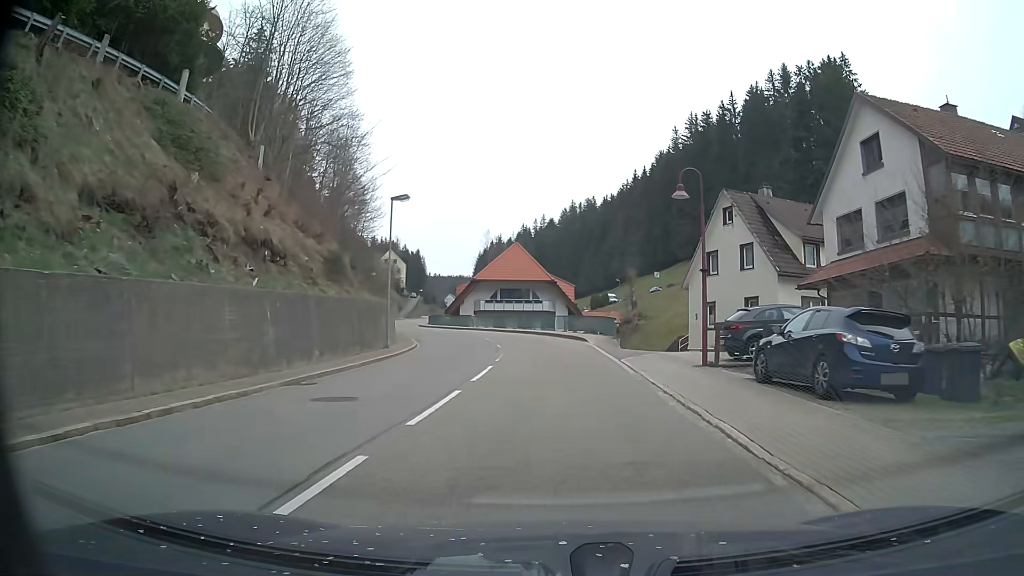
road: secondary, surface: asphalt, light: Day
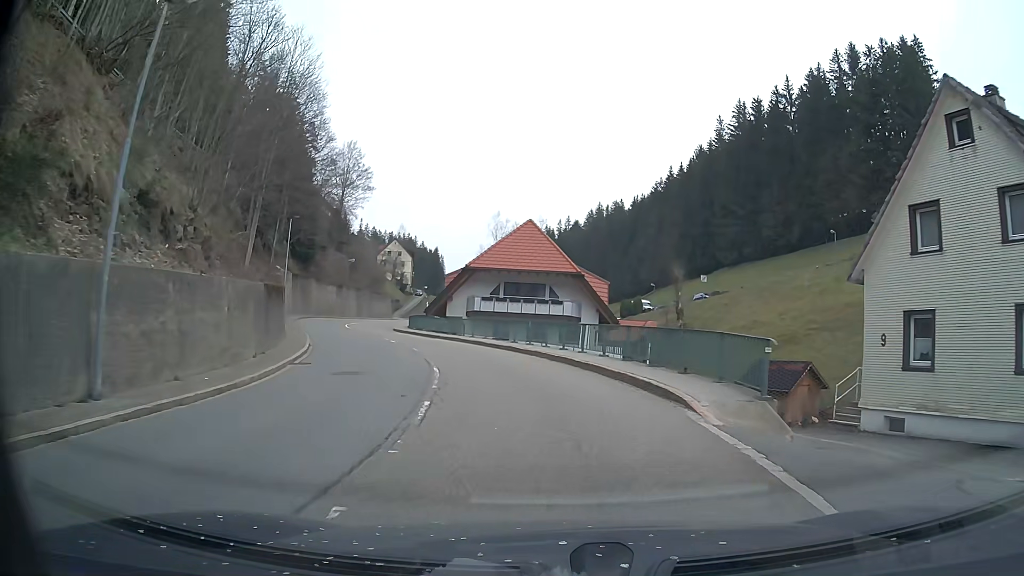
(-0.1, +19.8) m; -2°
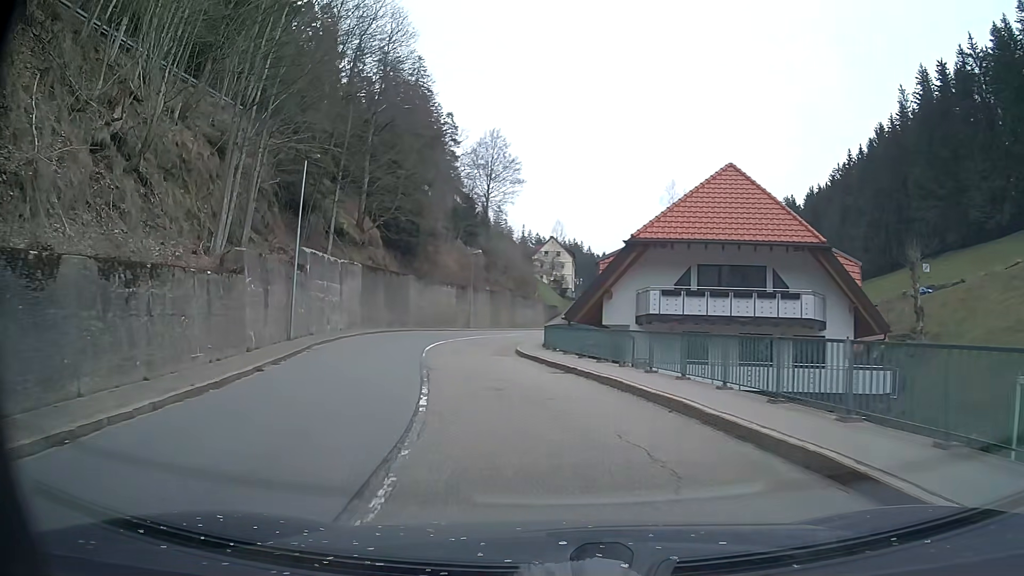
(-1.9, +19.8) m; -14°
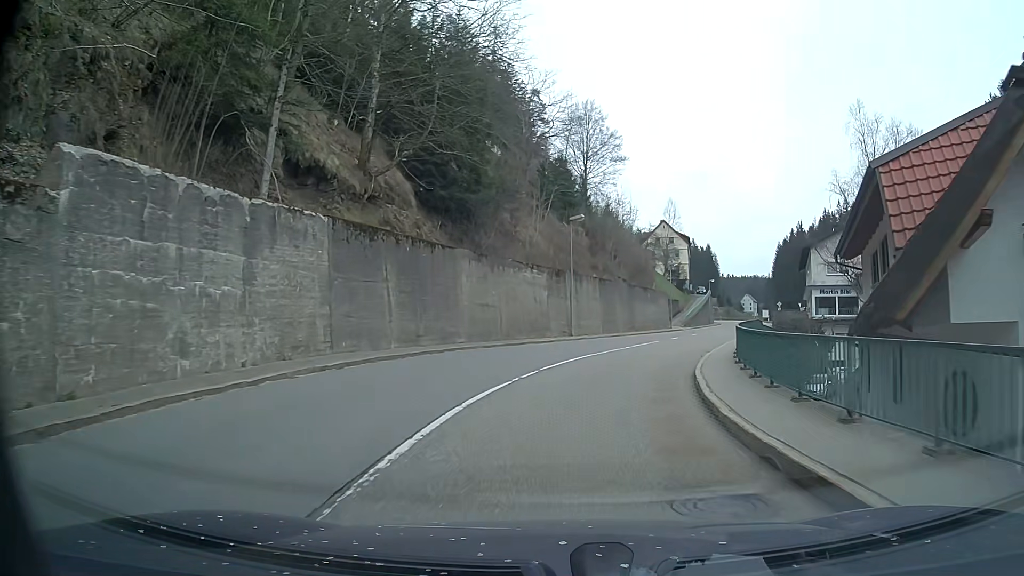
(-2.3, +19.7) m; -9°
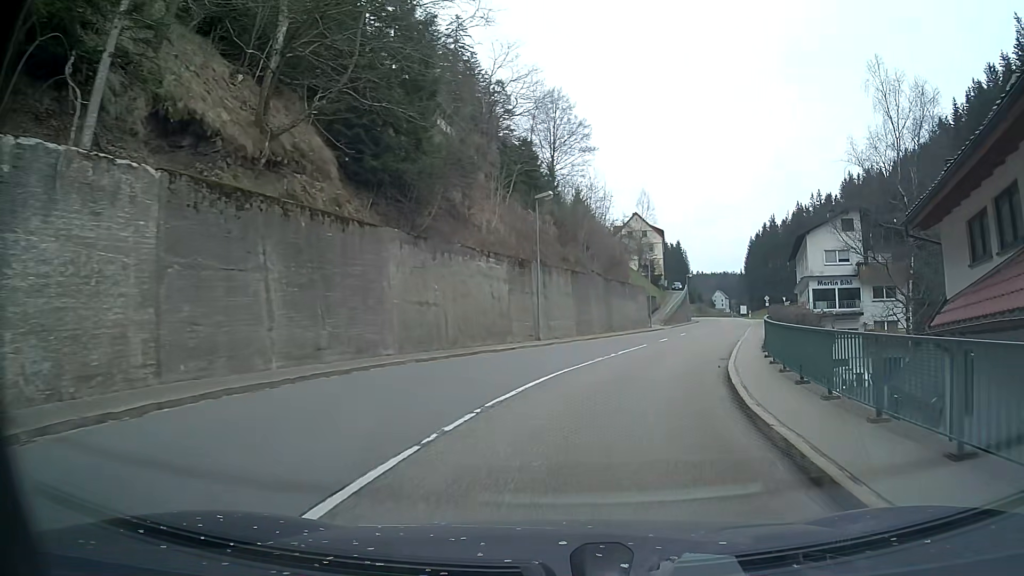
(+0.1, +6.6) m; +3°
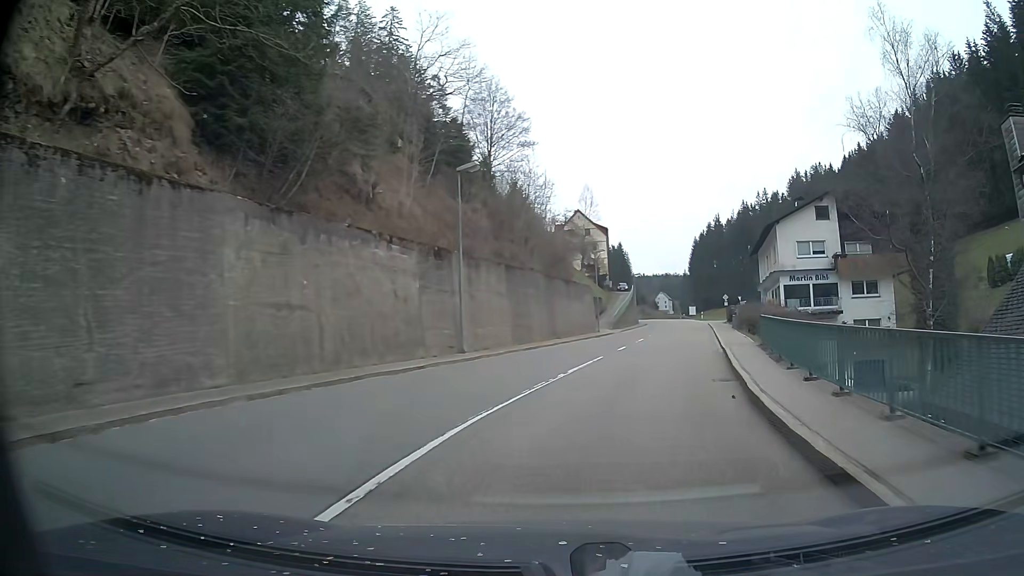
(+0.3, +6.6) m; +5°
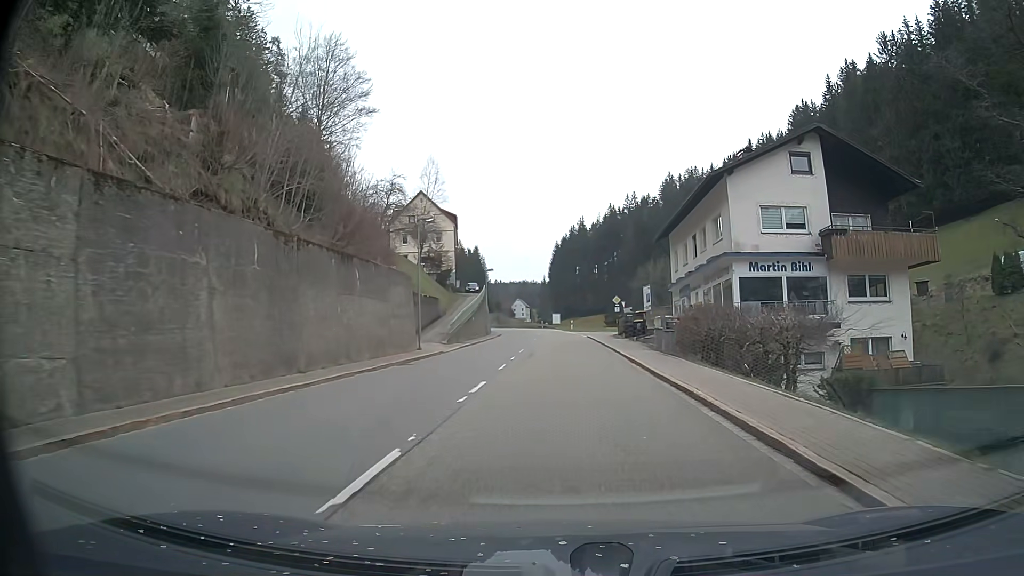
(+2.5, +20.2) m; +12°
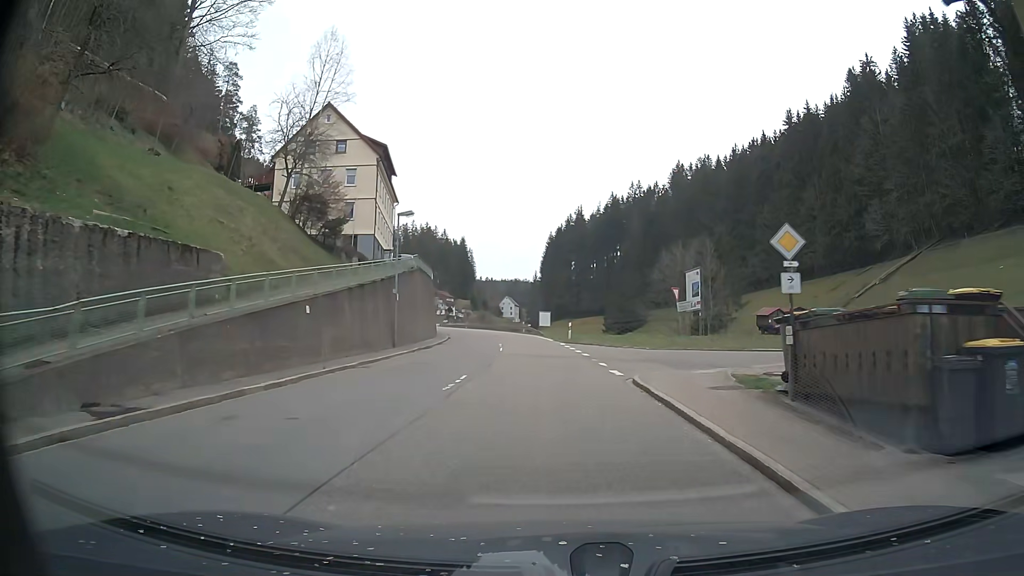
(+0.7, +34.9) m; +1°
(0, +10) (0, +20) (0, +30) (-1, +40) (-2, +50) (-3, +60) (-5, +70) (-7, +80) (-9, +89) (-11, +99) m
